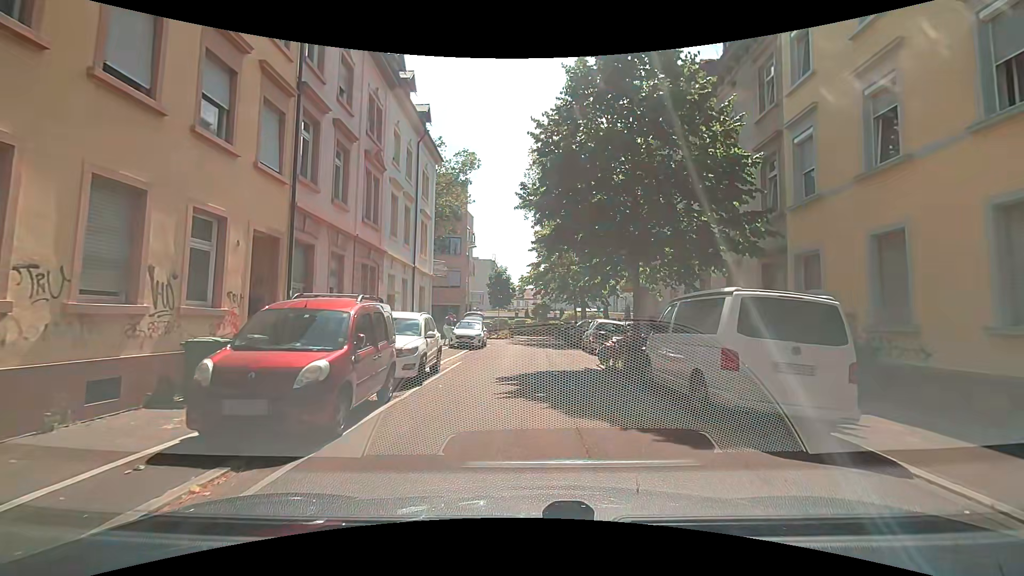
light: Day
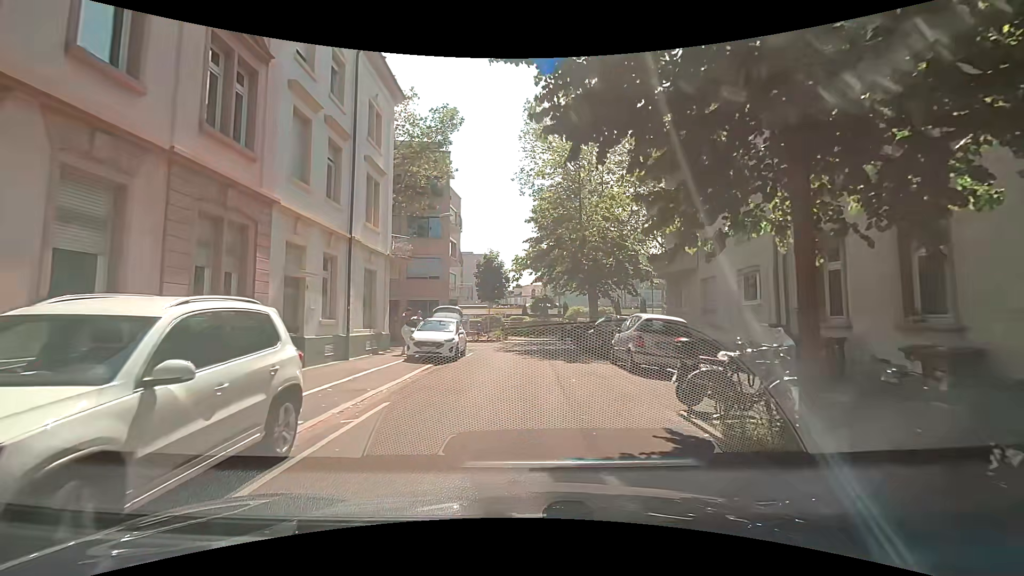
(0.0, +9.0) m; 0°
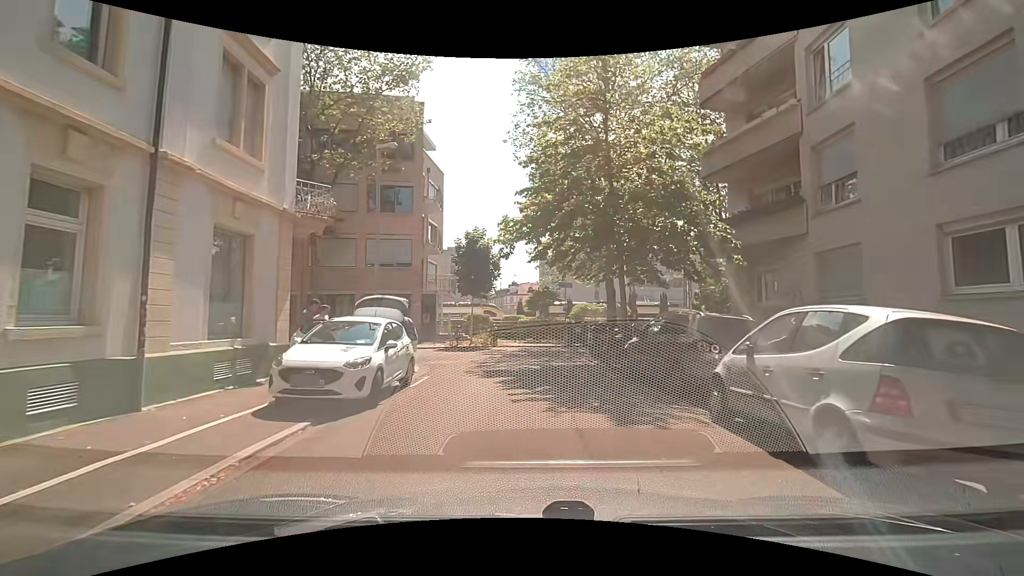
(+0.1, +8.8) m; +1°
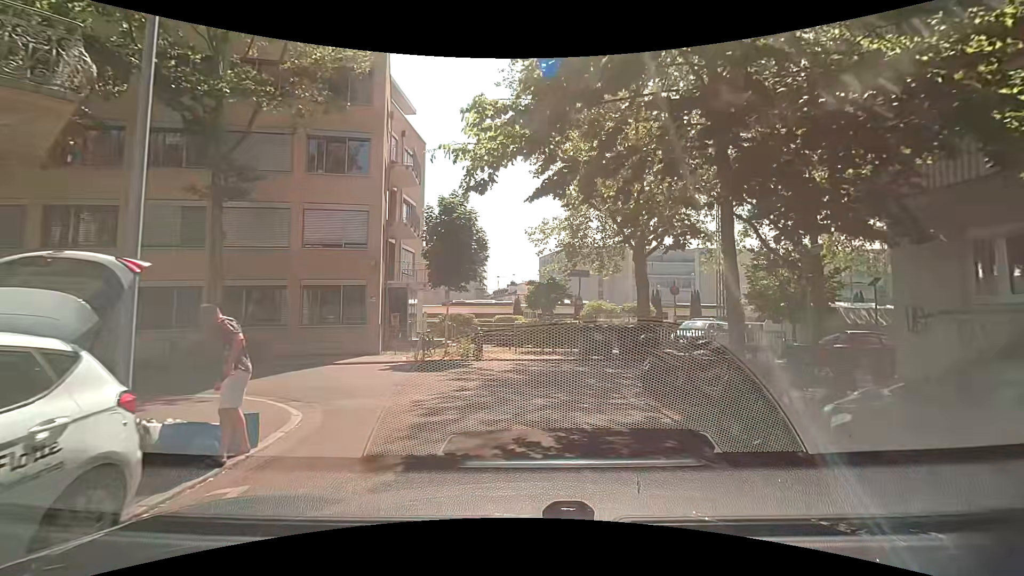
(0.0, +8.0) m; -3°
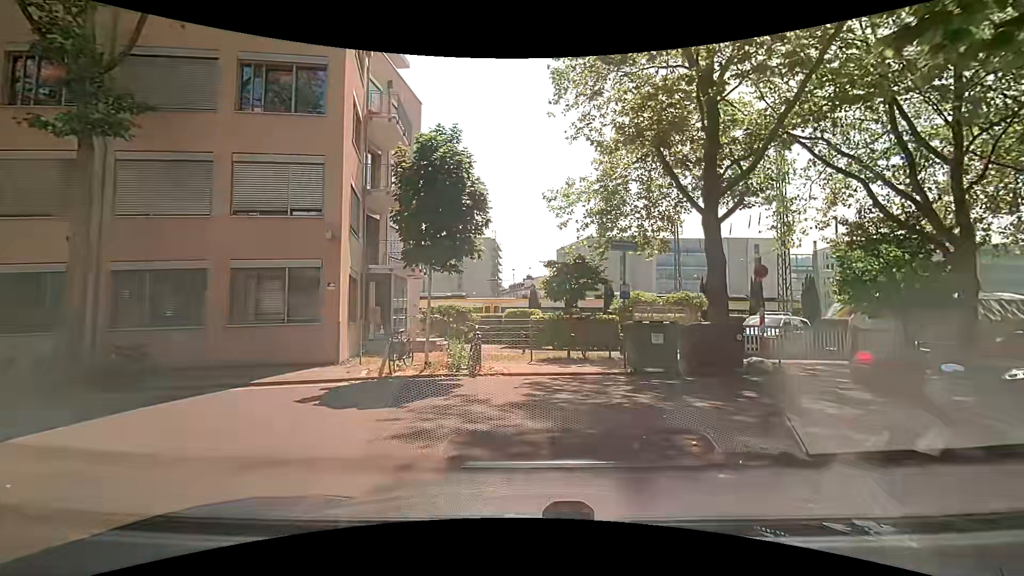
(+0.1, +6.1) m; 0°
